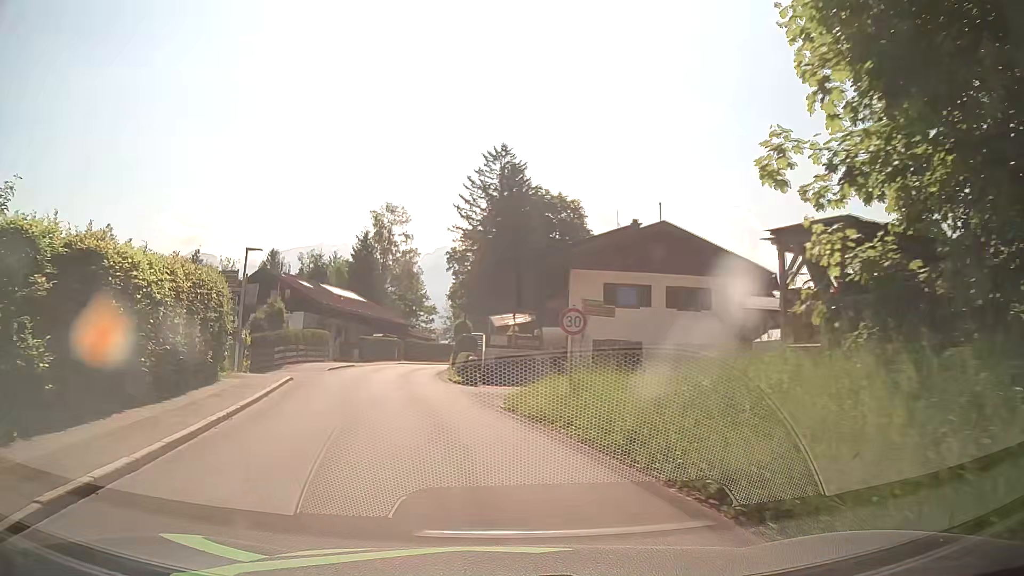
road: tertiary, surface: asphalt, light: Day
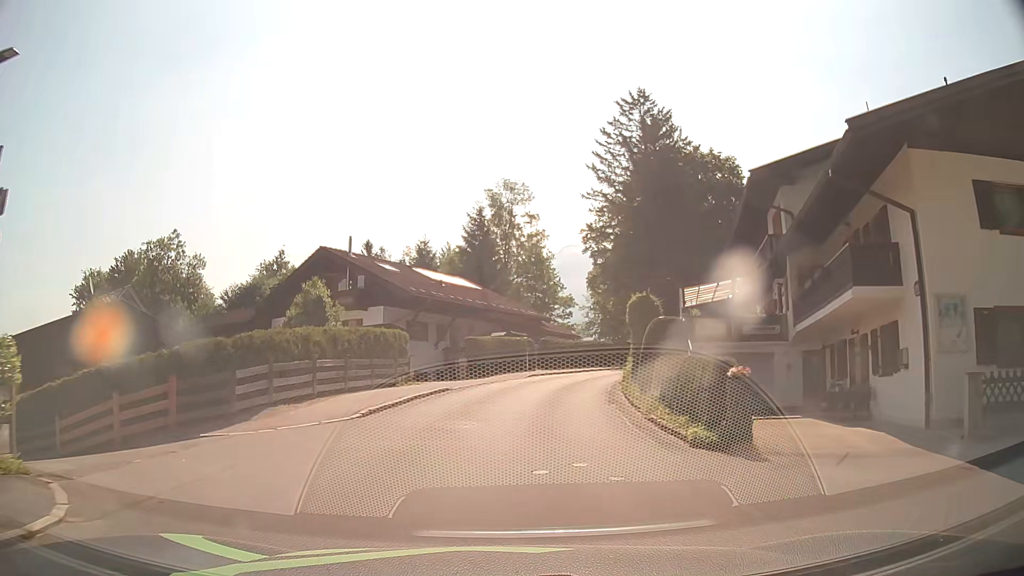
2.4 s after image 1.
(-2.4, +18.0) m; -11°
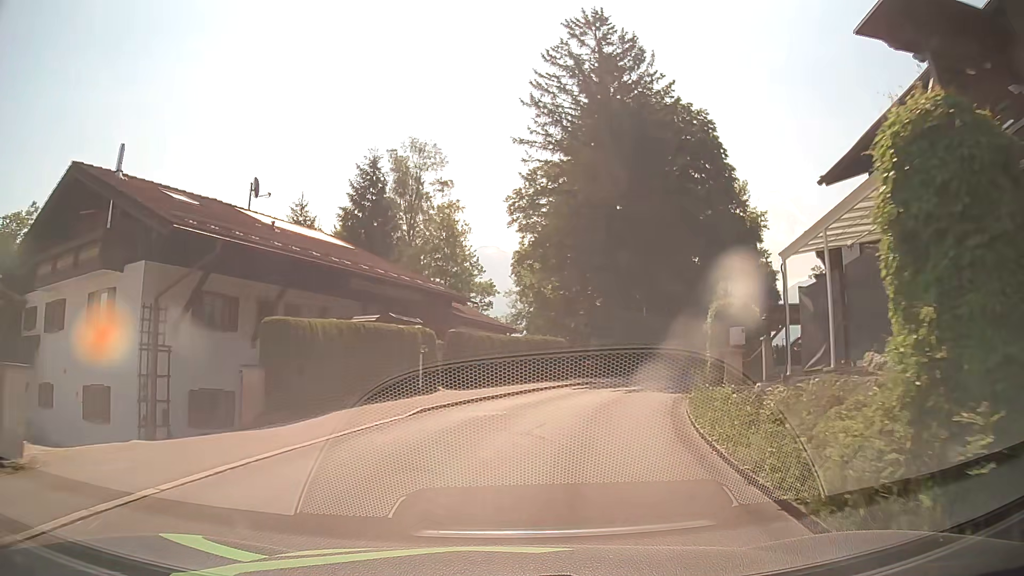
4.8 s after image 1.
(+0.7, +18.5) m; +7°
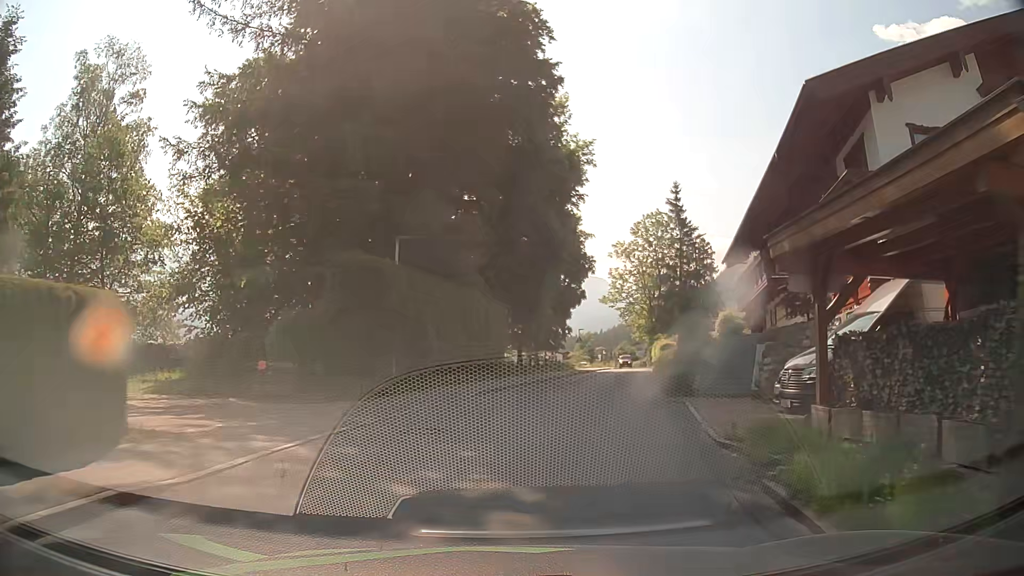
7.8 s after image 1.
(+4.0, +22.6) m; +21°
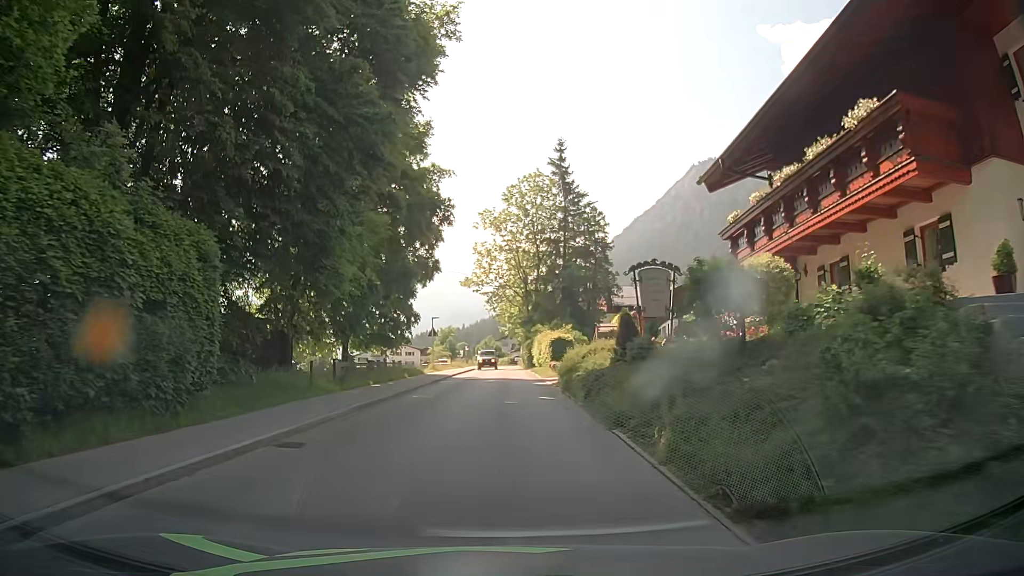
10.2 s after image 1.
(+2.5, +18.5) m; +12°
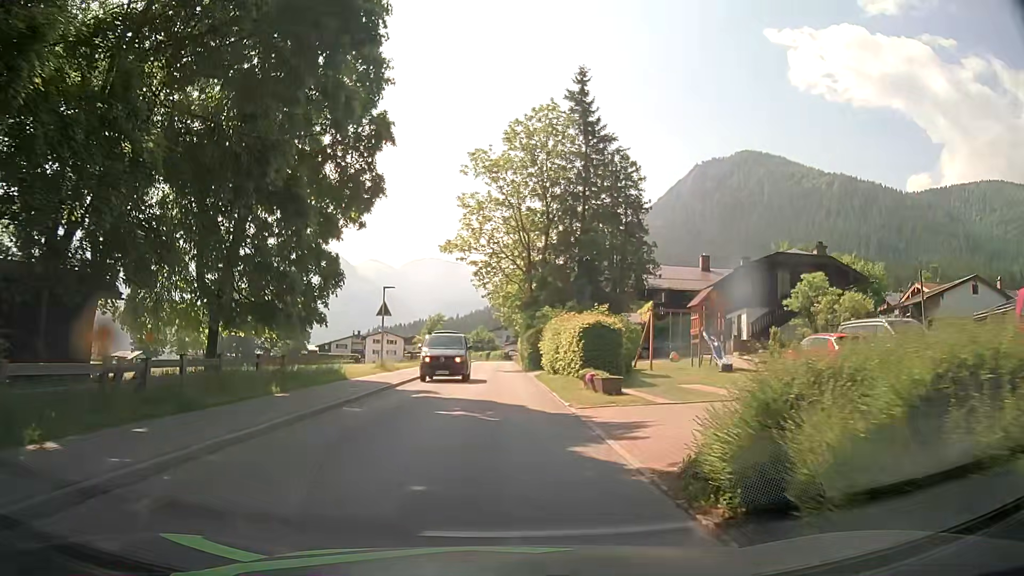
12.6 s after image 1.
(+0.1, +19.0) m; -1°
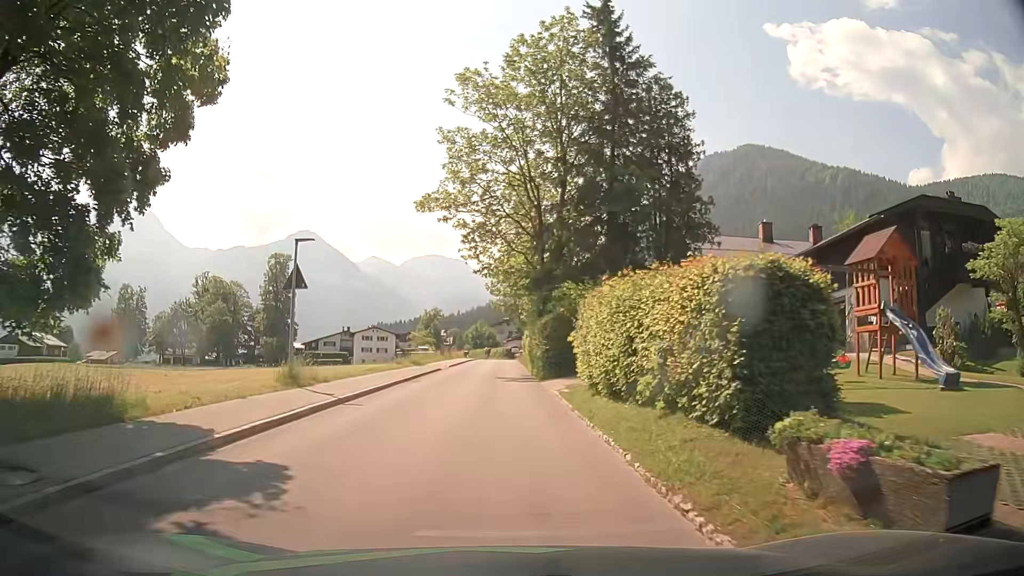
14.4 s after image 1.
(+0.5, +14.3) m; +2°
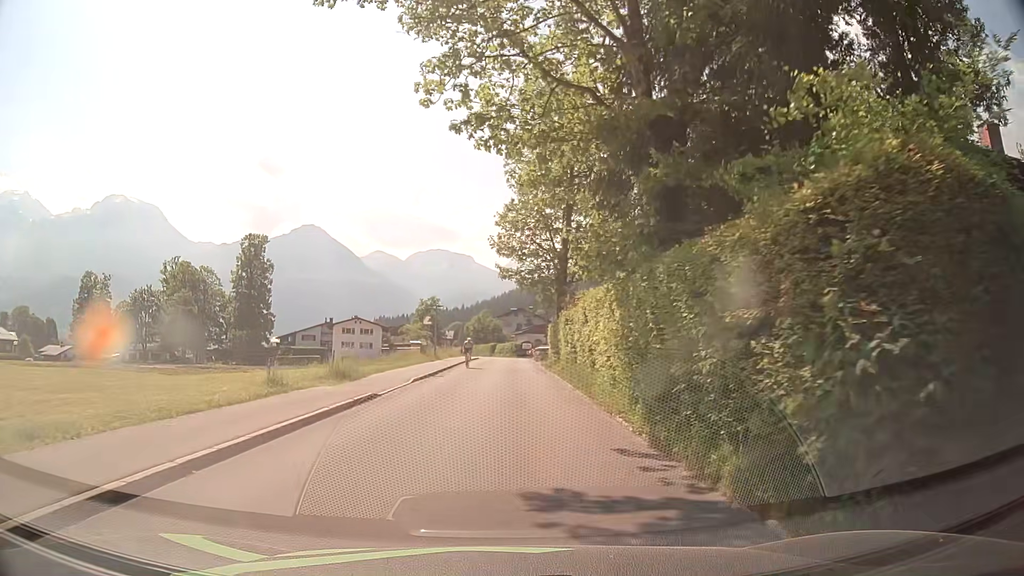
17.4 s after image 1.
(-0.5, +23.5) m; 0°
(0, +10) (0, +20) (0, +30) (0, +40) (0, +50) (0, +60) (0, +70) (-1, +80) (-2, +90) (-3, +100) m
